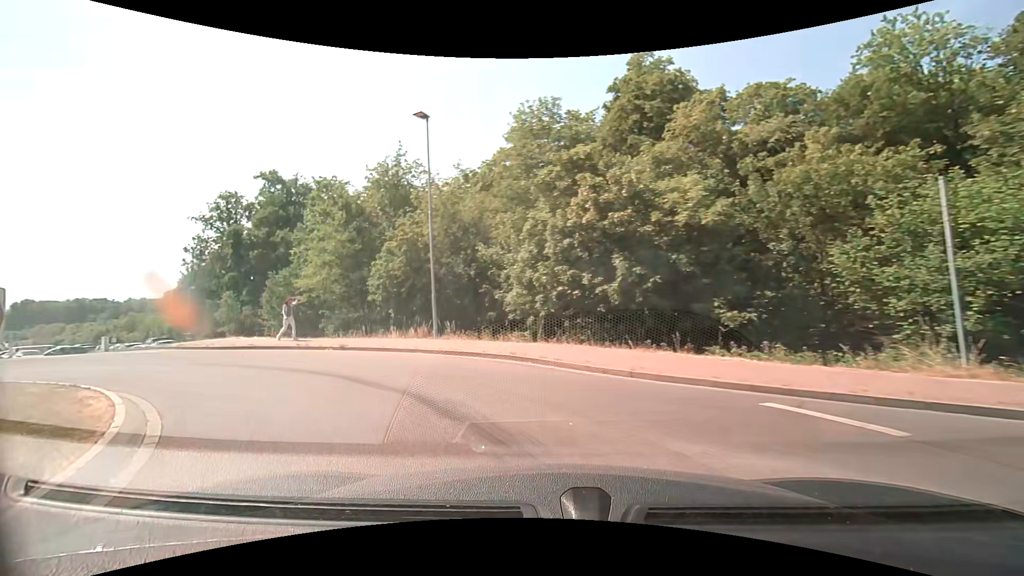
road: tertiary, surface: asphalt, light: Day
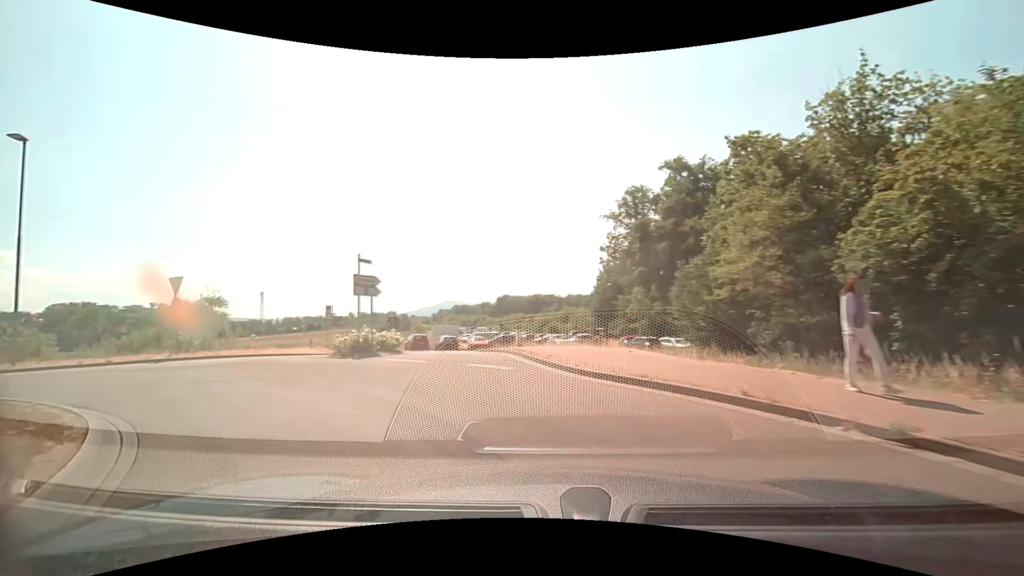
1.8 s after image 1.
(-3.9, +9.7) m; -46°
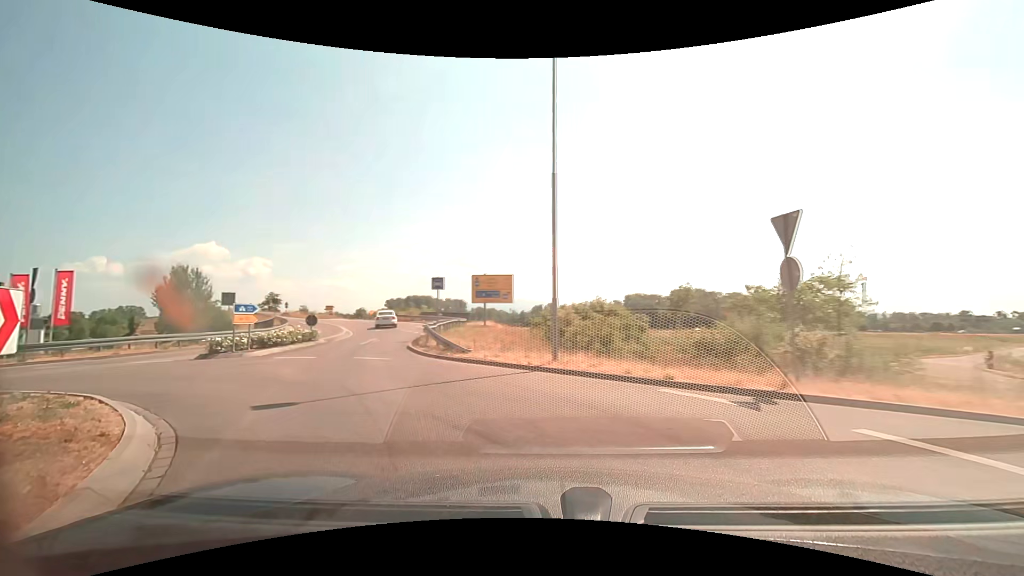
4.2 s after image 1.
(-6.6, +11.2) m; -62°
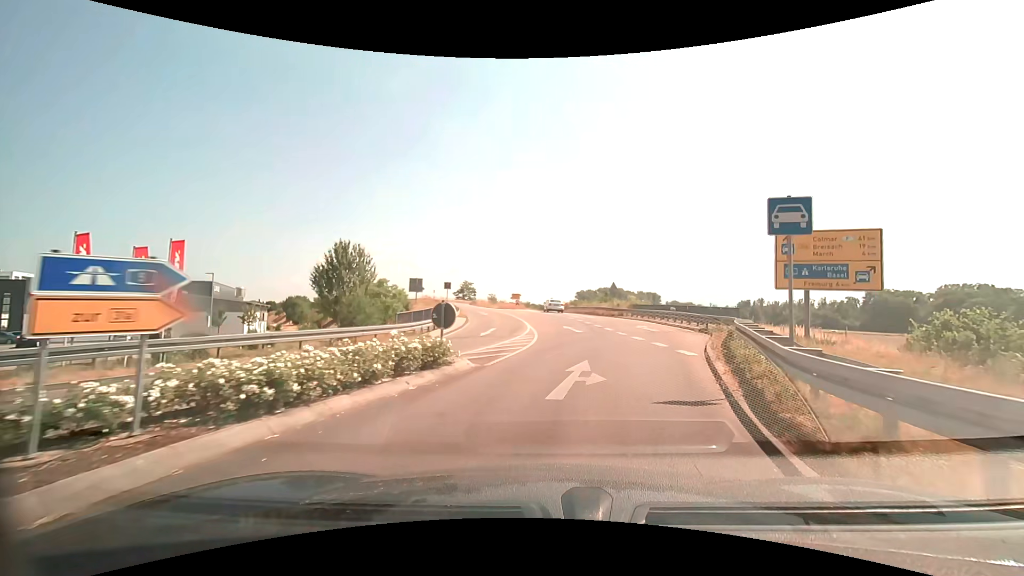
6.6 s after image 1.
(-4.7, +15.6) m; -20°
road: trunk_link
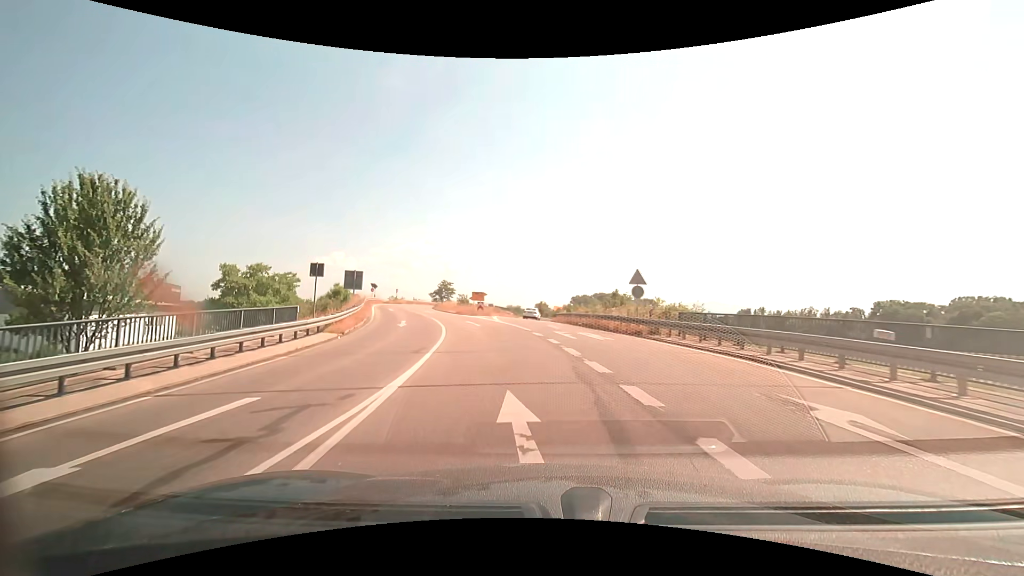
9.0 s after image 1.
(+1.7, +21.1) m; +1°
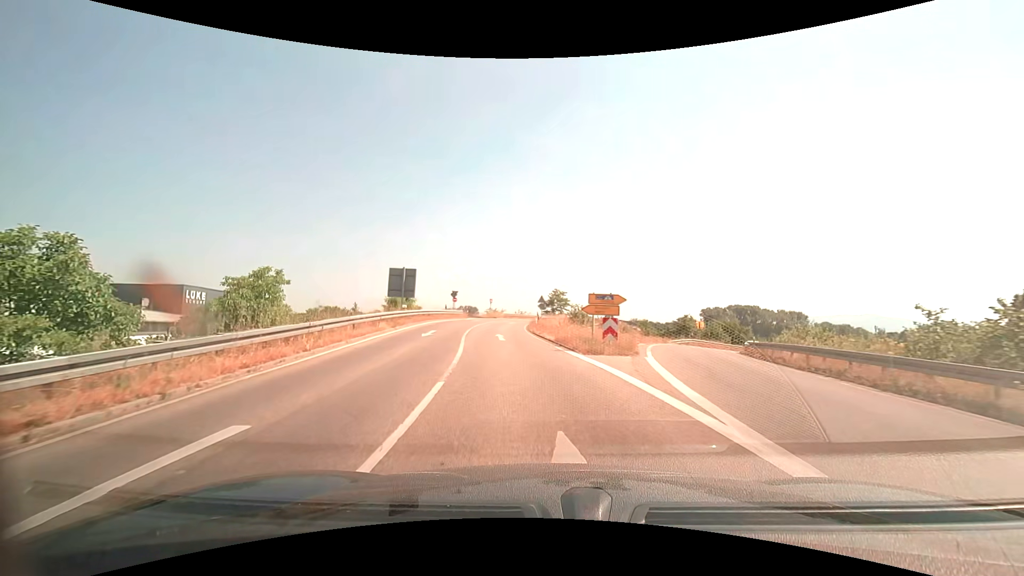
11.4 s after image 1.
(-3.0, +24.0) m; -13°
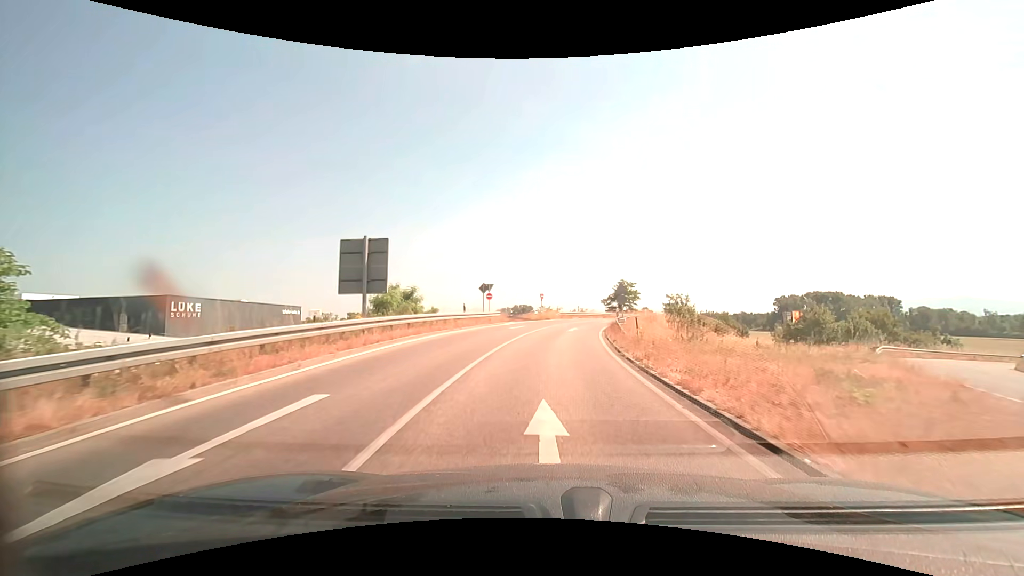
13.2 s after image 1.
(-1.5, +18.6) m; -7°
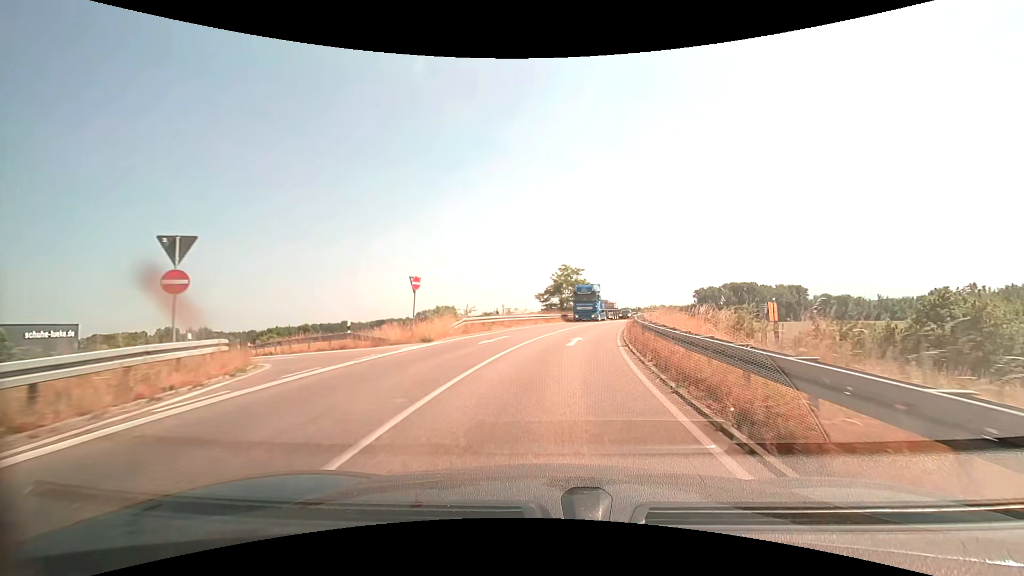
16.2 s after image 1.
(+1.8, +31.1) m; +9°
(0, +10) (+1, +20) (+3, +30) (+5, +40) (+7, +49) (+9, +59) (+12, +69) (+15, +78) (+18, +88) (+20, +98) m
